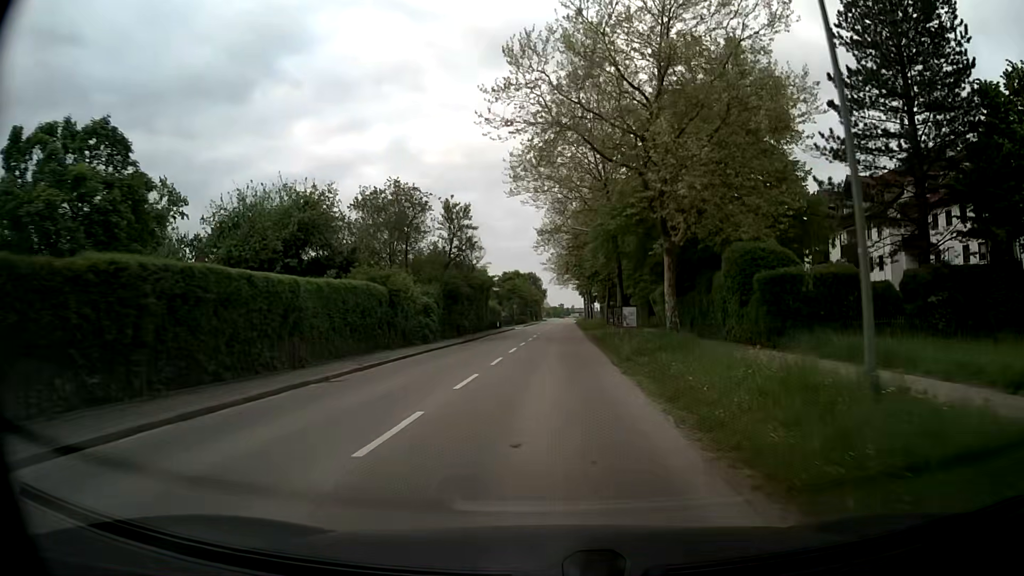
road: secondary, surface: asphalt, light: Day
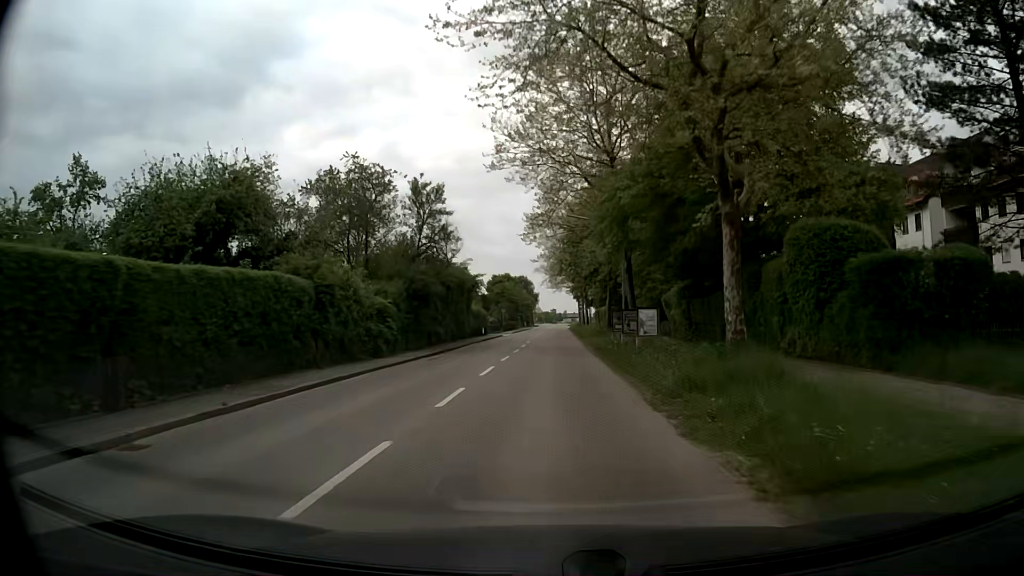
(0.0, +7.9) m; 0°
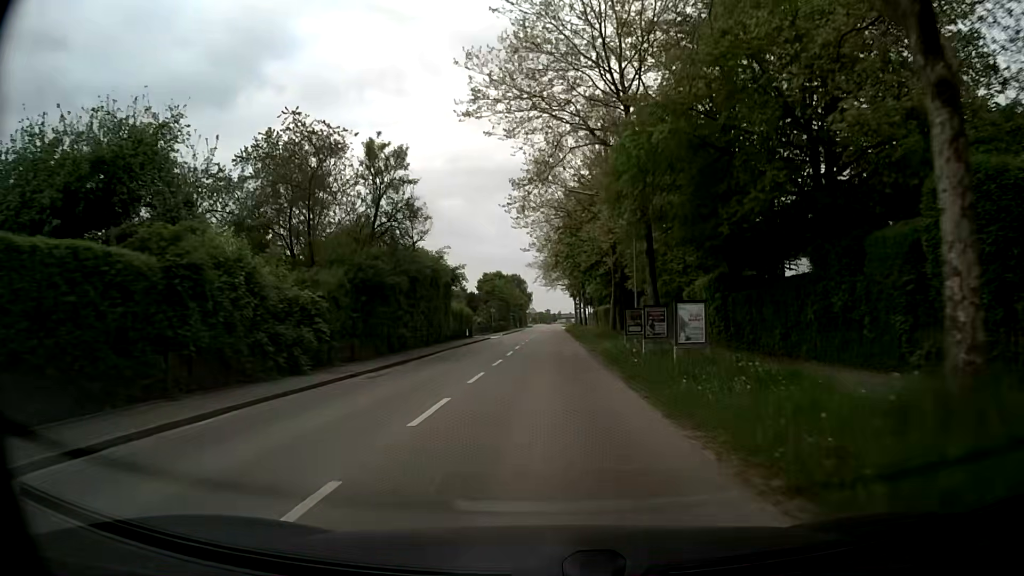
(0.0, +7.9) m; +1°
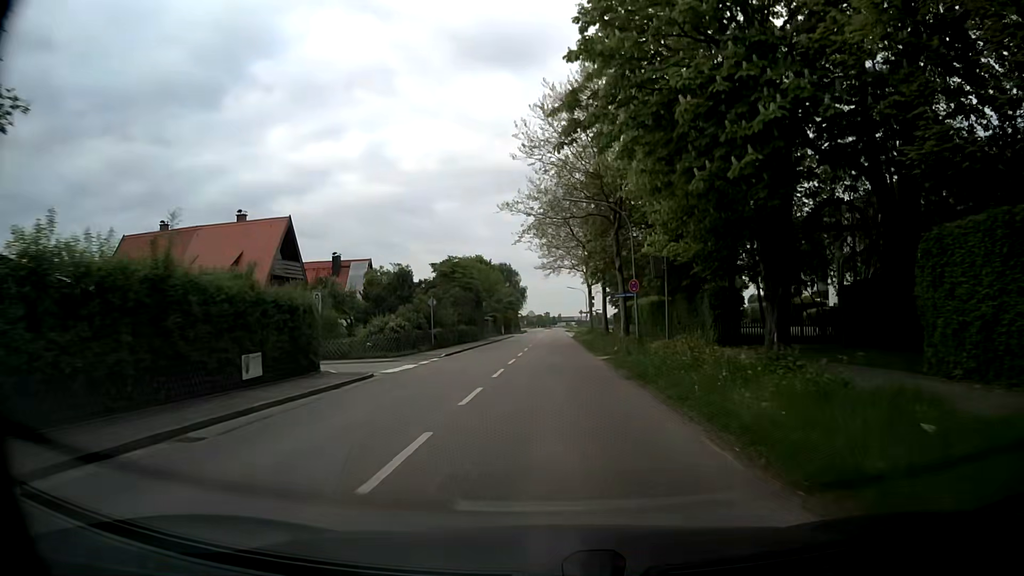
(0.0, +39.6) m; 0°
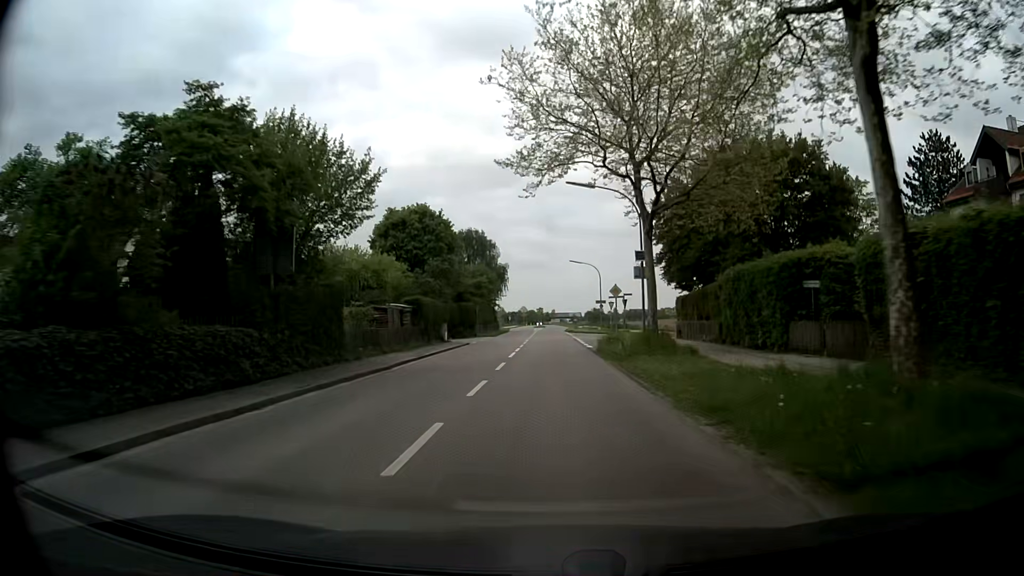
(+0.3, +42.7) m; +1°
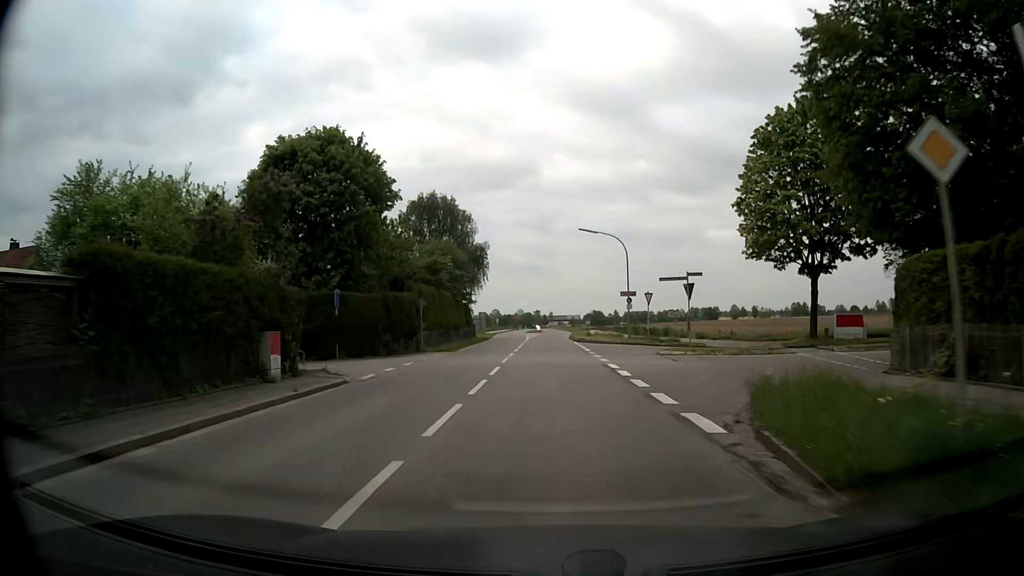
(0.0, +26.0) m; 0°
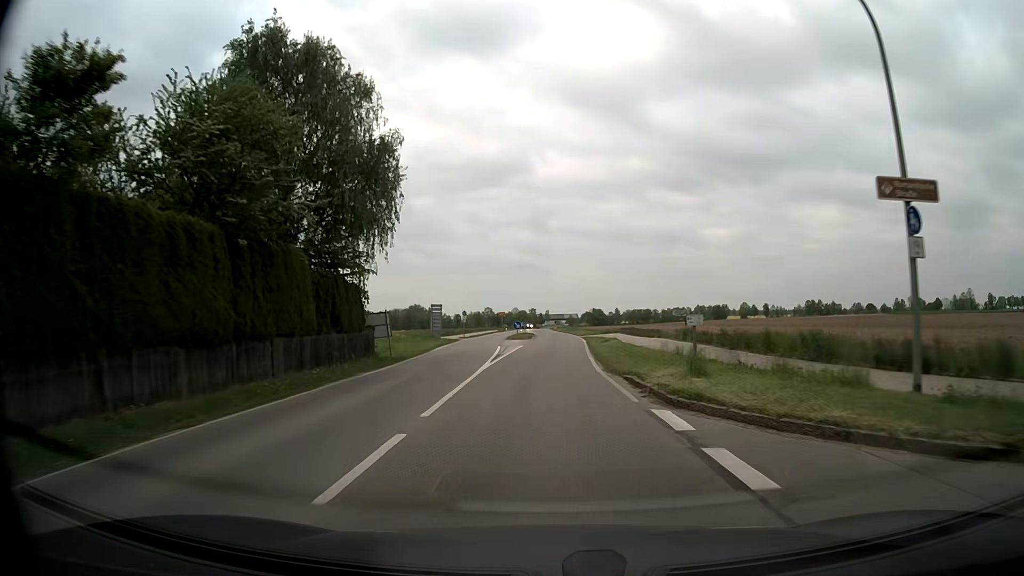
(+0.3, +36.2) m; +1°
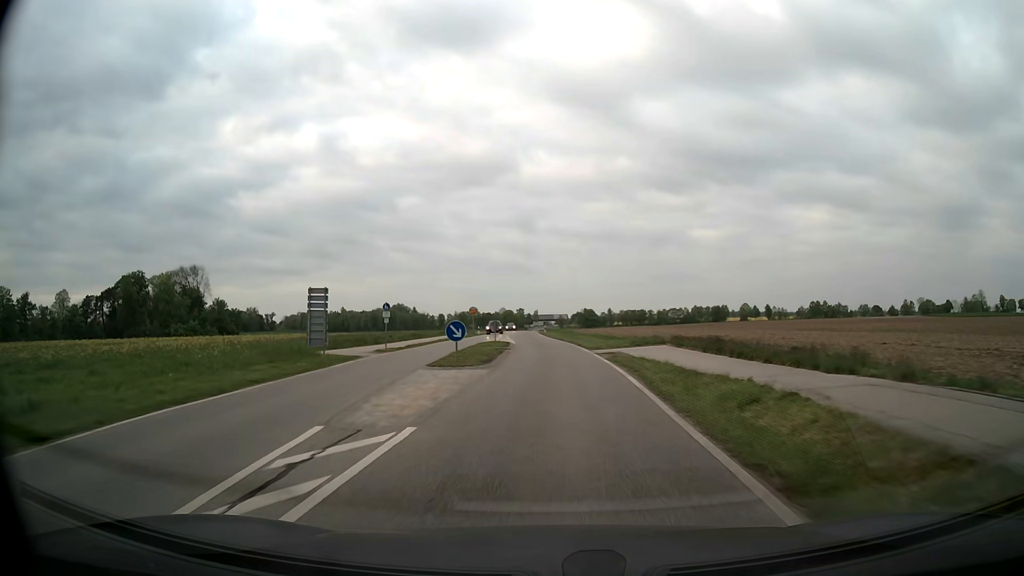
(+0.2, +28.2) m; +1°
(0, +10) (0, +20) (0, +30) (0, +40) (-1, +50) (-1, +60) (-2, +70) (-2, +80) (-3, +90) (-3, +100) m
